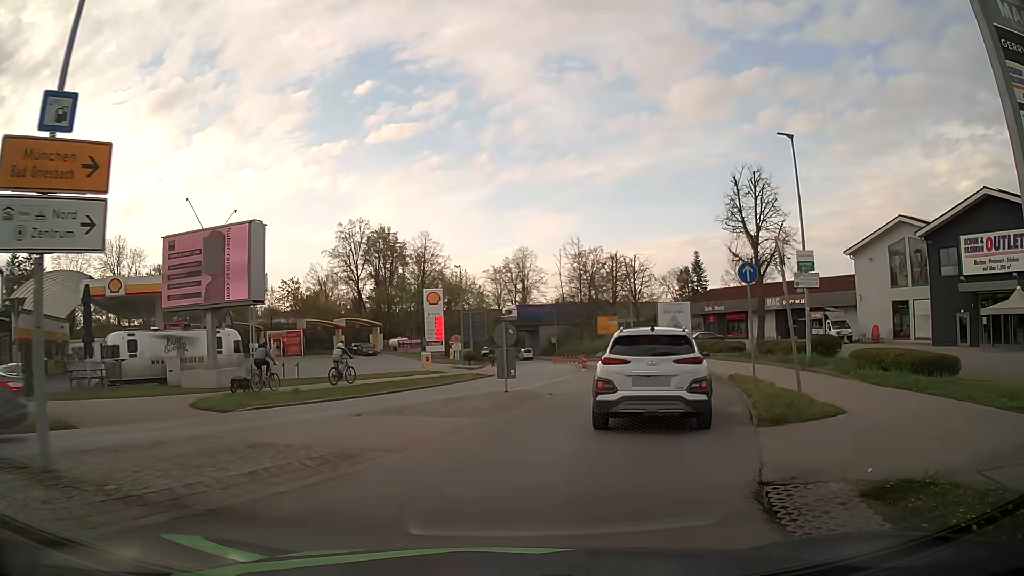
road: secondary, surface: asphalt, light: Day
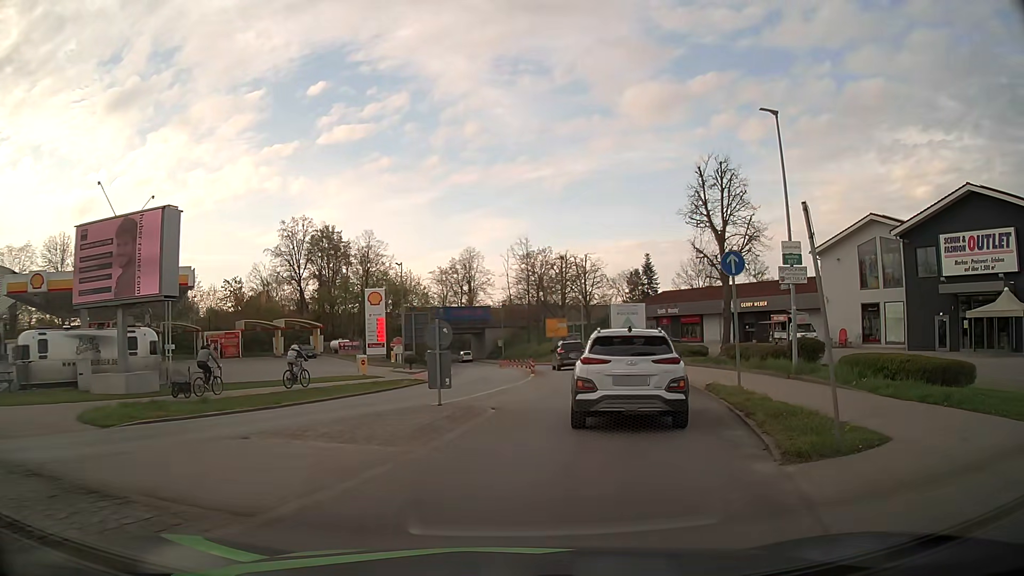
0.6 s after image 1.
(+0.1, +3.2) m; +4°
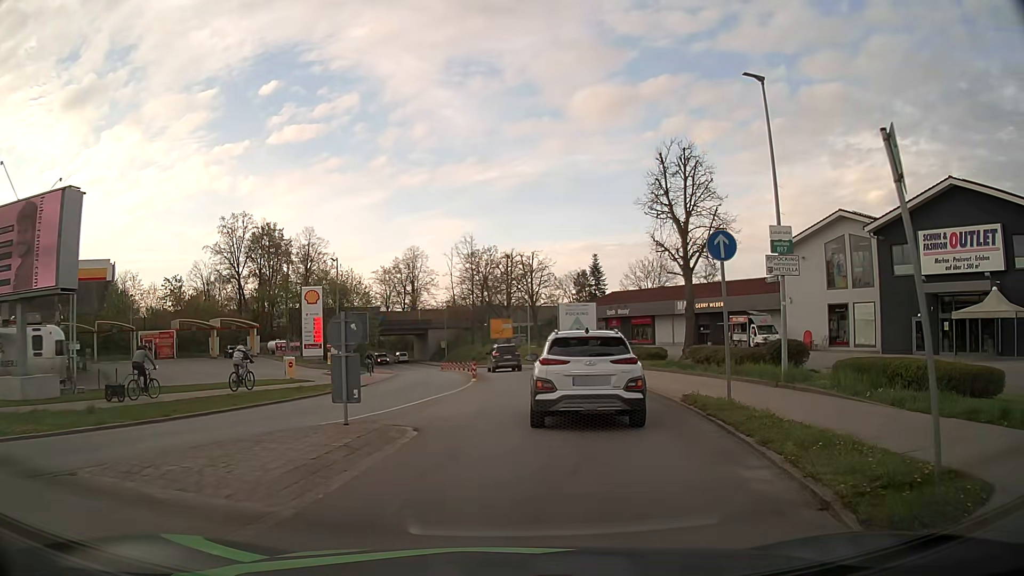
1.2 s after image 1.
(+0.2, +3.3) m; +6°
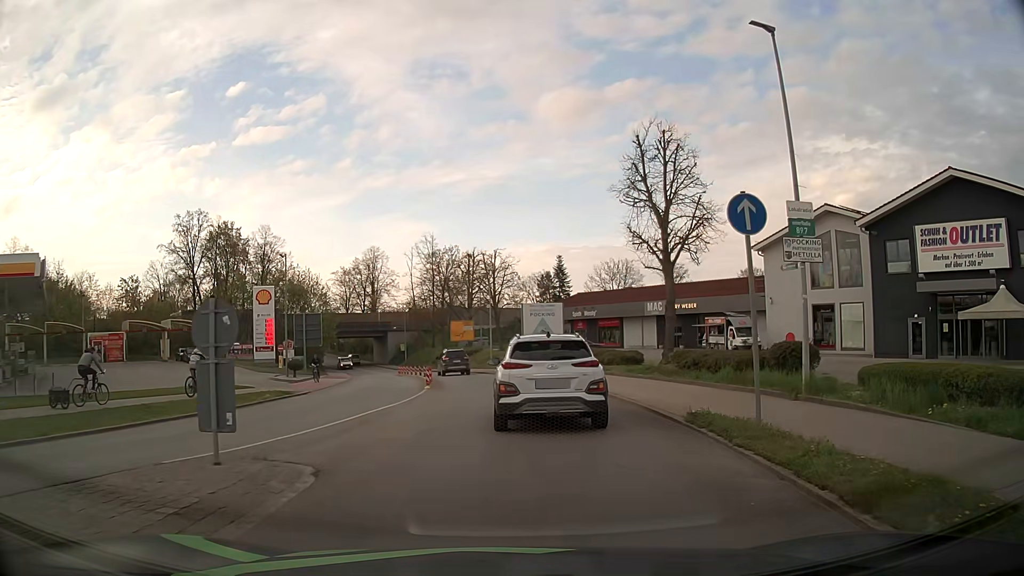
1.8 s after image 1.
(+0.1, +3.5) m; +3°
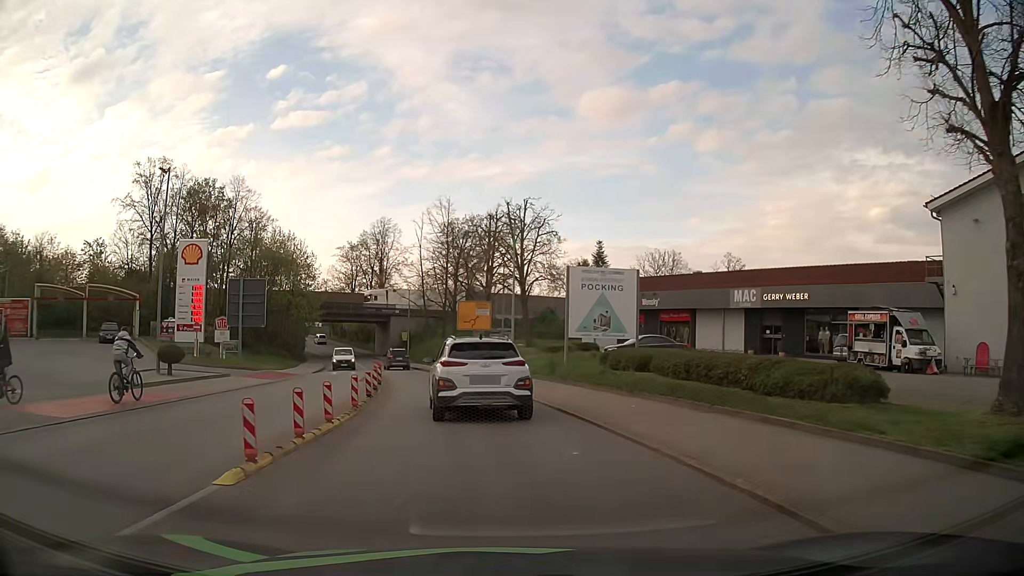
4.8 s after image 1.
(-0.1, +20.4) m; -3°
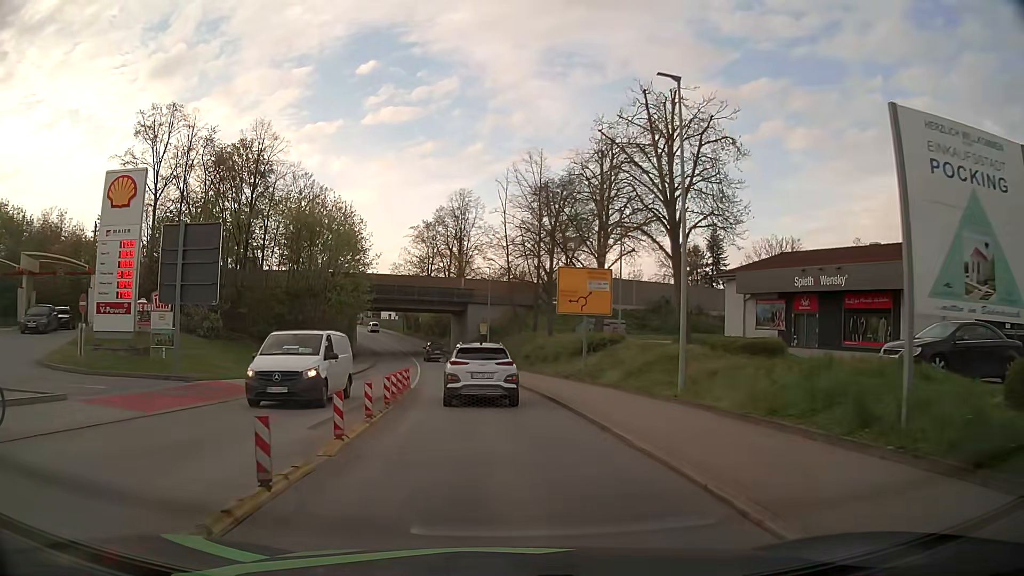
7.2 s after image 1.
(-1.3, +19.1) m; -7°
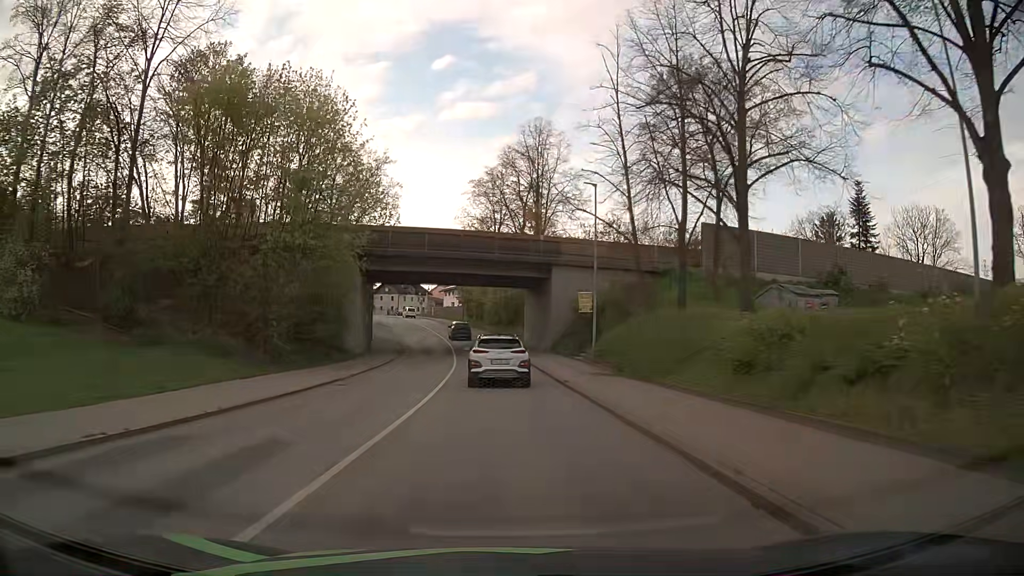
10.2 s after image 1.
(-1.8, +29.3) m; -7°
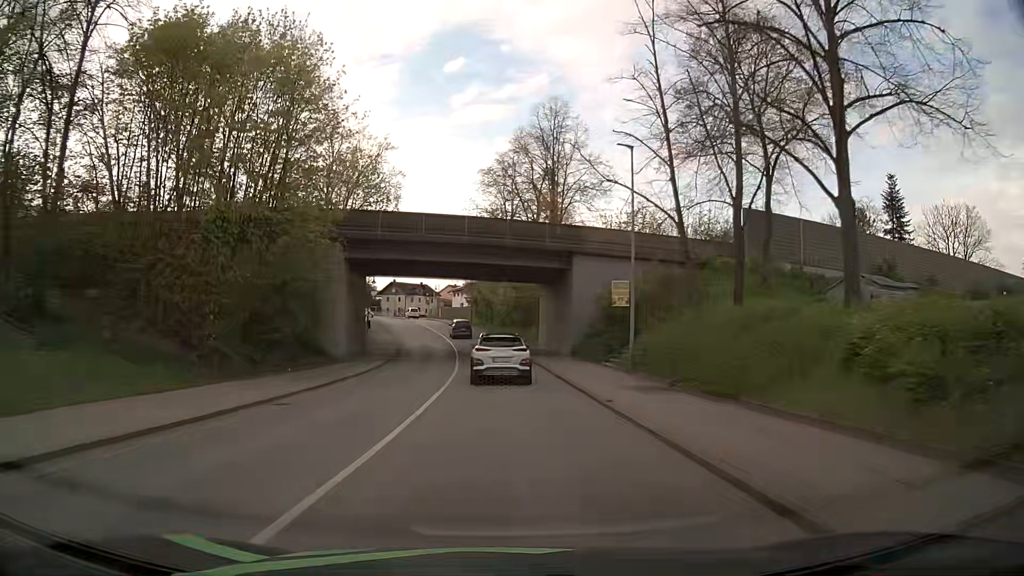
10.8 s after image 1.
(0.0, +6.6) m; 0°
(0, +10) (0, +20) (-1, +30) (-1, +40) (-3, +50) (-4, +60) (-6, +70) (-8, +79) (-10, +89) (-12, +99) m
